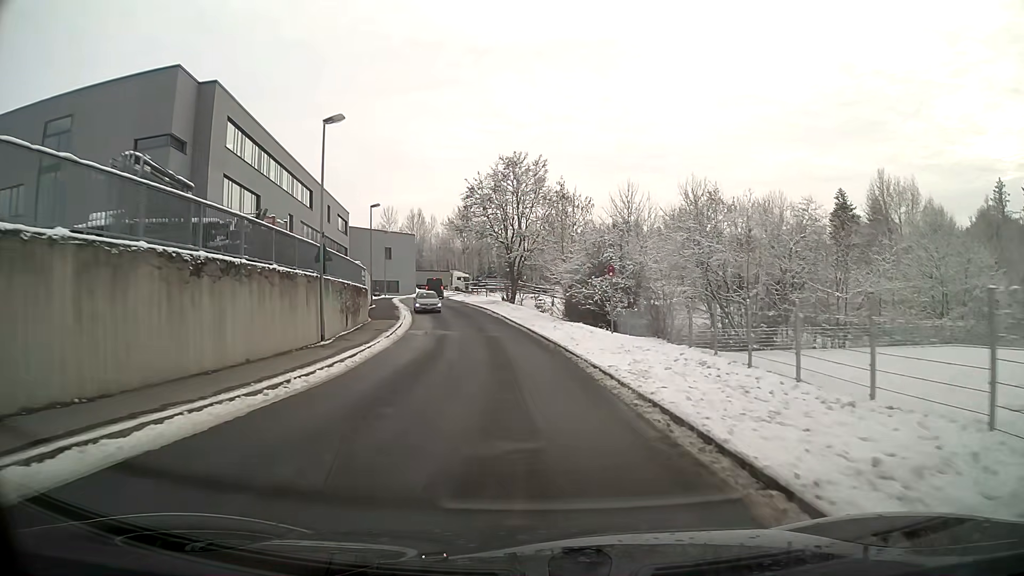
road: residential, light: Day
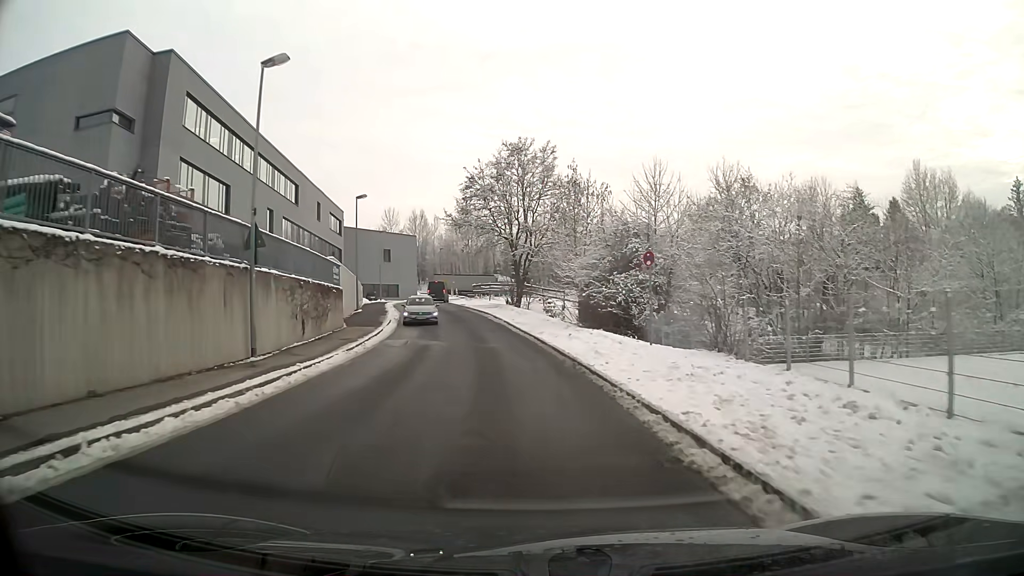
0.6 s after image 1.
(0.0, +6.6) m; -1°
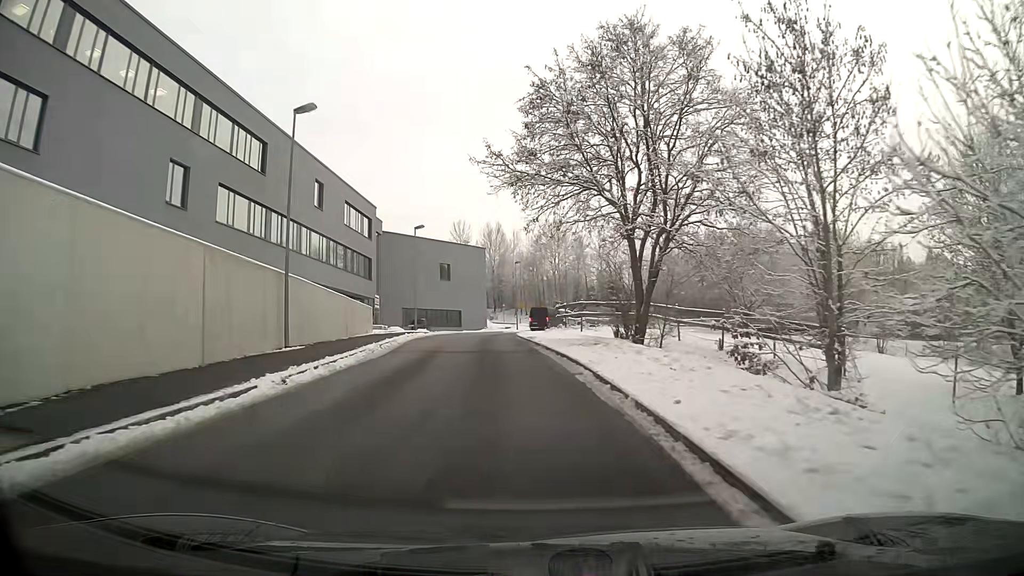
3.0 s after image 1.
(-1.7, +26.5) m; -8°
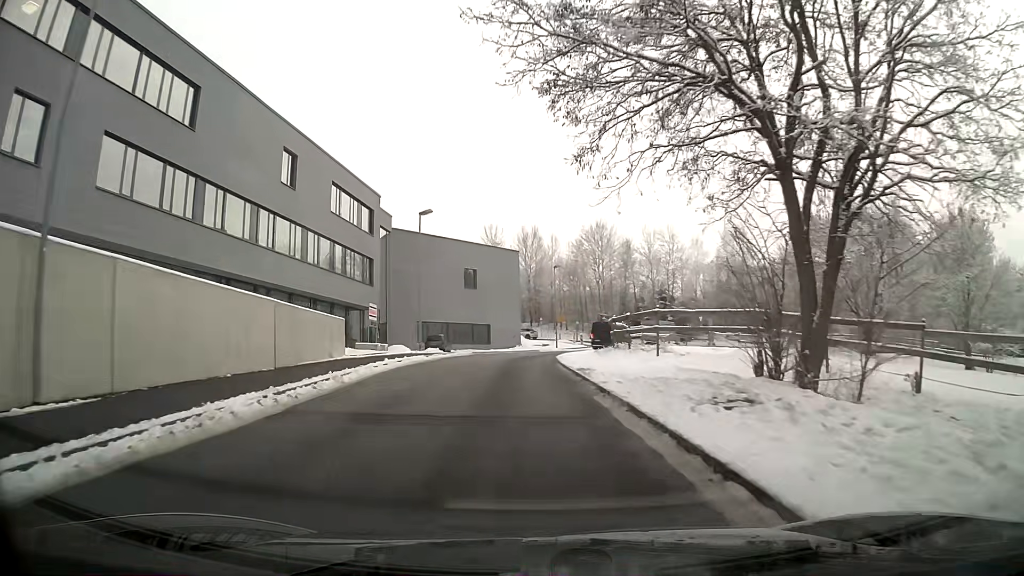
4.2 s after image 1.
(-0.4, +13.4) m; -4°
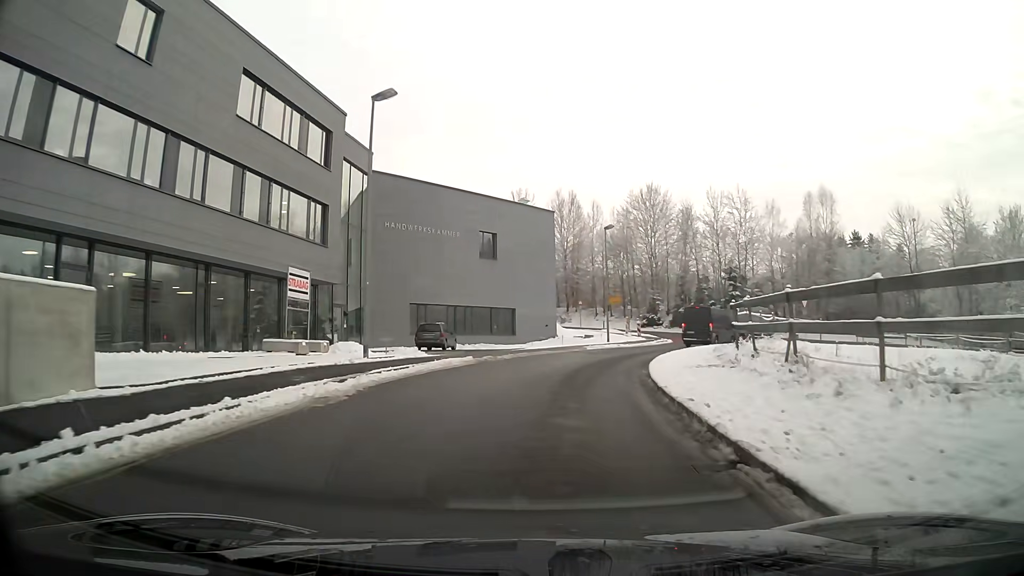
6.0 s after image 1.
(-0.4, +18.8) m; -1°
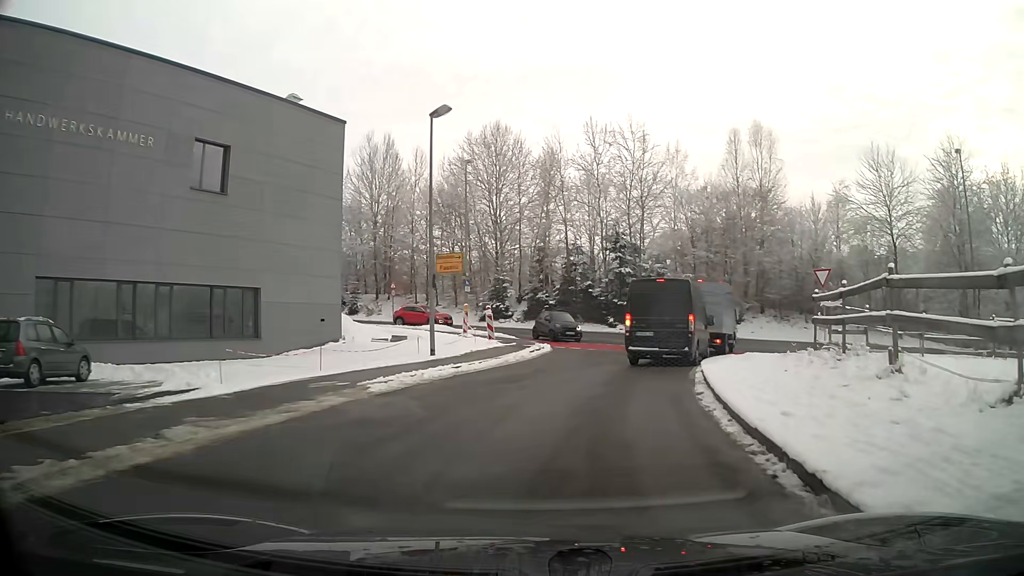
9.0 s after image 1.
(+2.4, +24.4) m; +15°
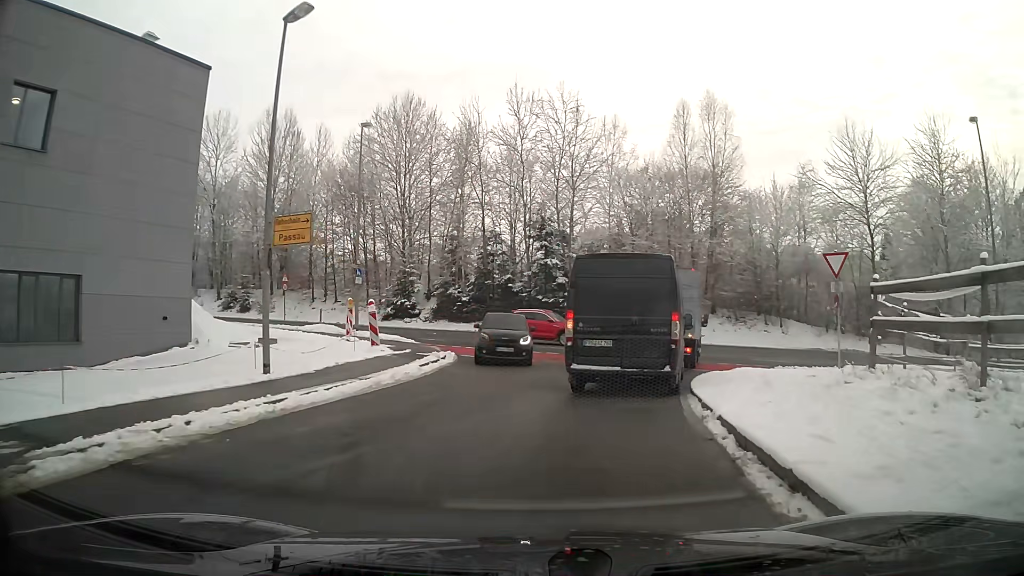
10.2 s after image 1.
(+0.4, +7.4) m; +7°
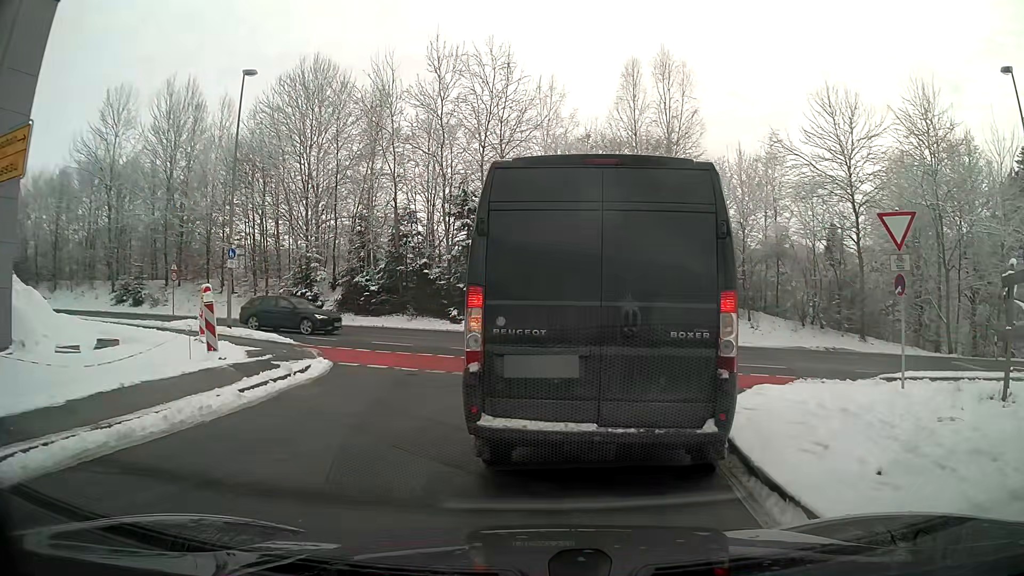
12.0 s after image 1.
(+0.3, +6.5) m; +5°
